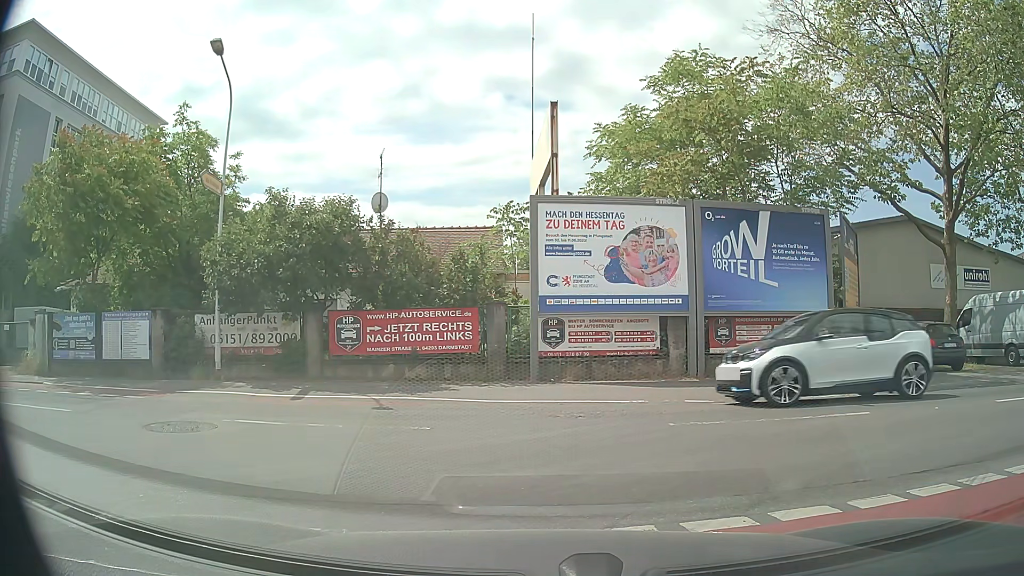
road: tertiary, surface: asphalt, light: Day
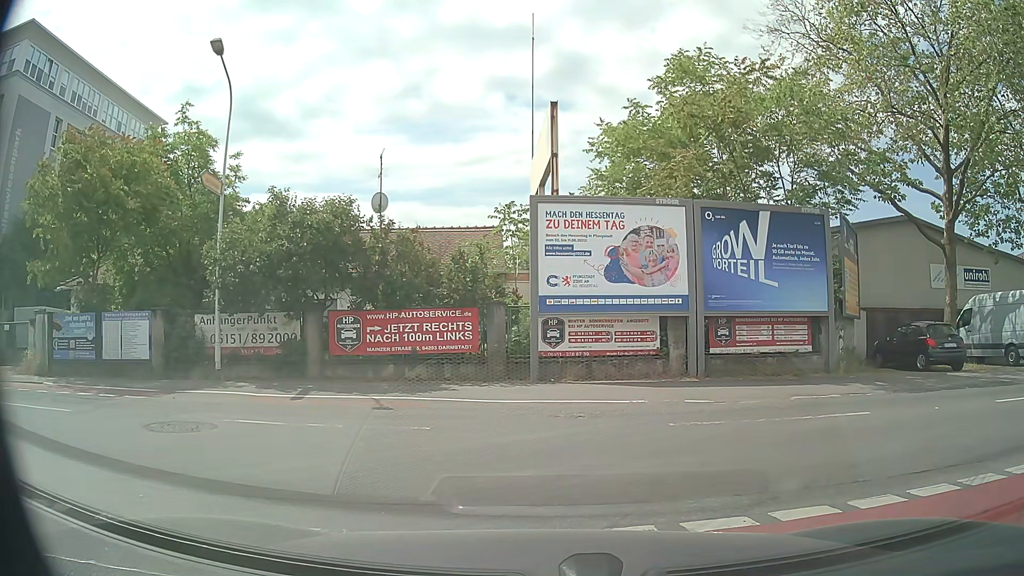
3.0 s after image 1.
(0.0, 0.0) m; 0°
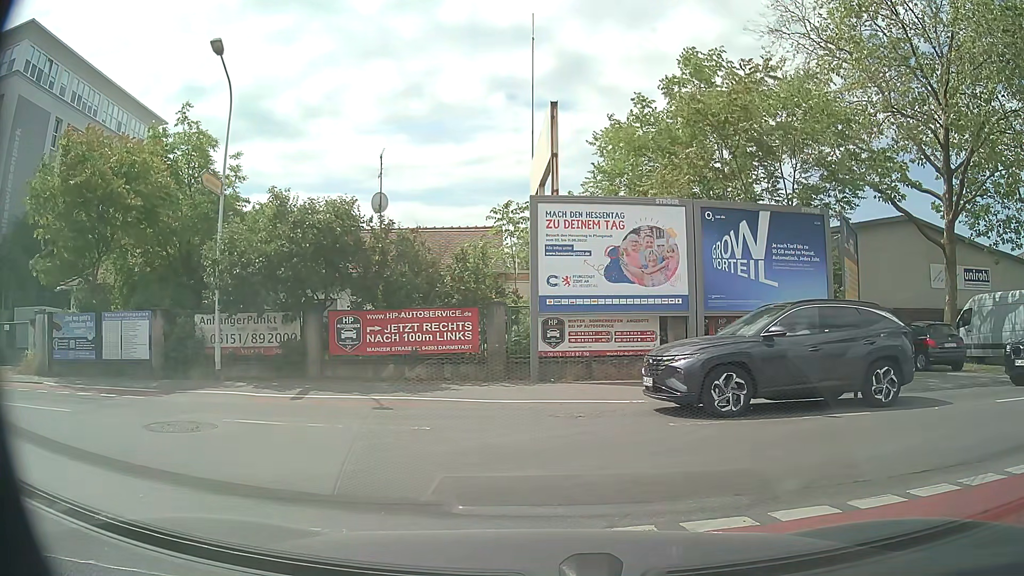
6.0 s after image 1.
(0.0, 0.0) m; 0°
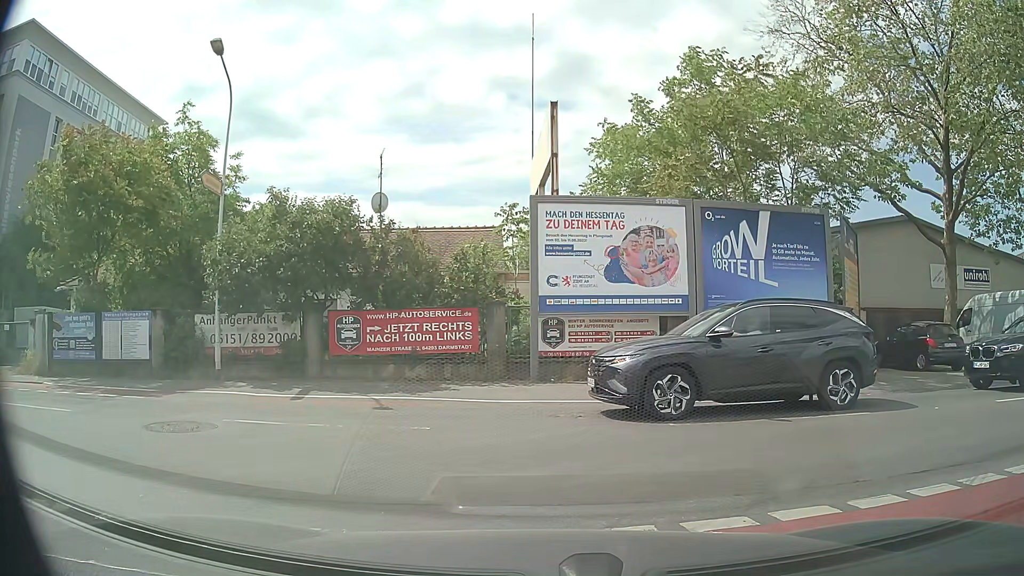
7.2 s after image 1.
(0.0, 0.0) m; 0°
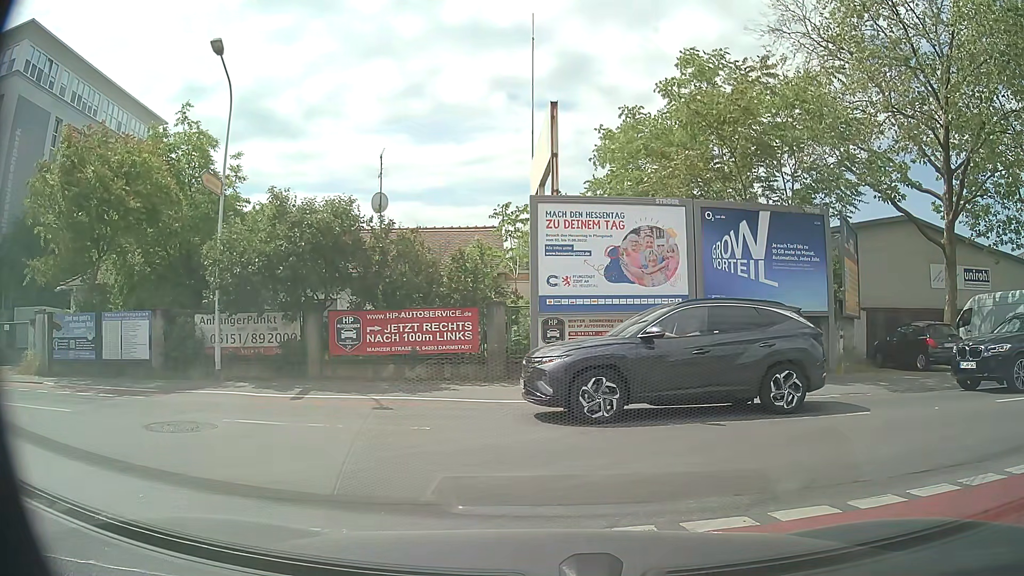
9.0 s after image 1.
(0.0, 0.0) m; 0°
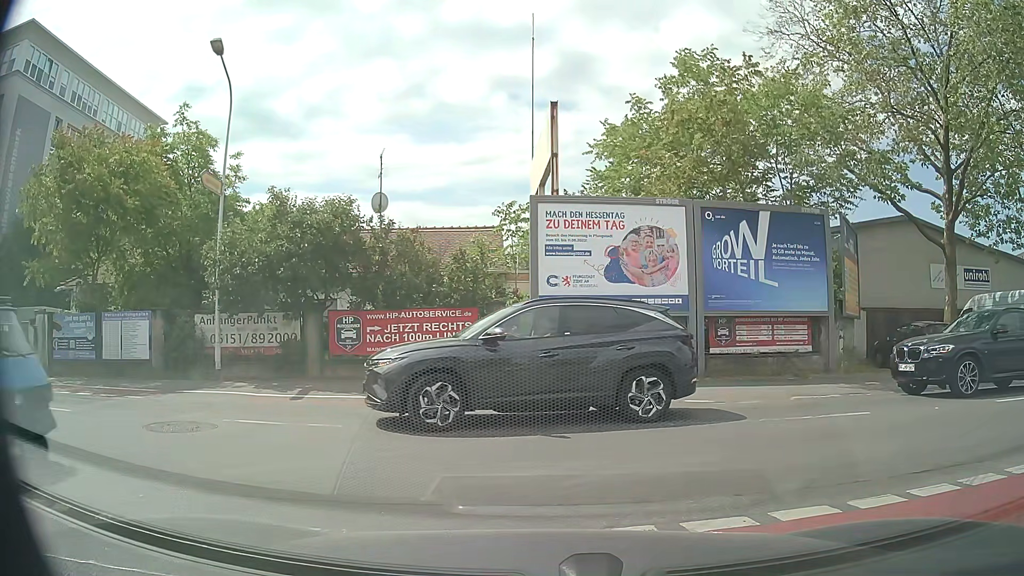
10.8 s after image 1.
(0.0, 0.0) m; 0°
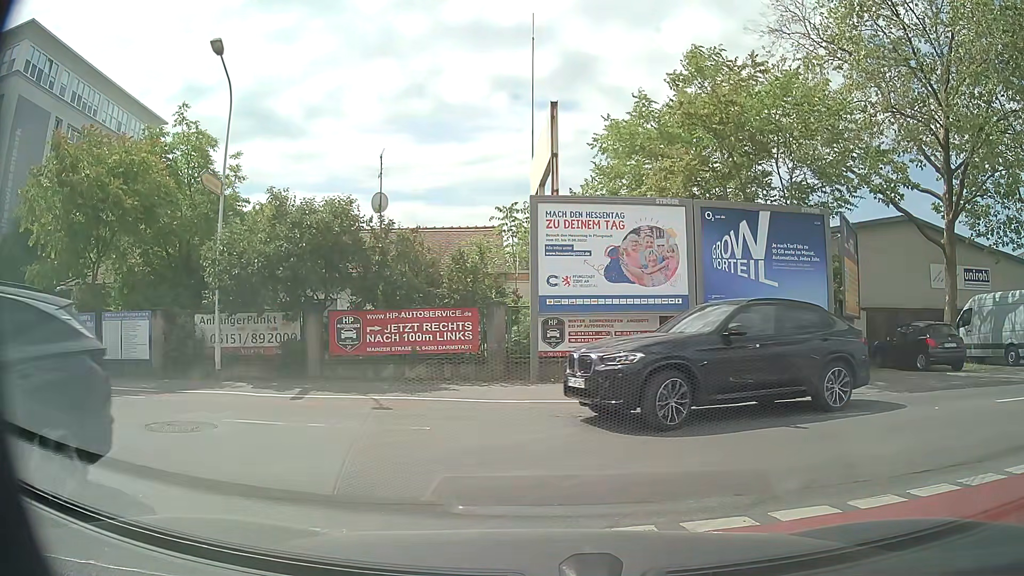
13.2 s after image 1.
(0.0, 0.0) m; 0°
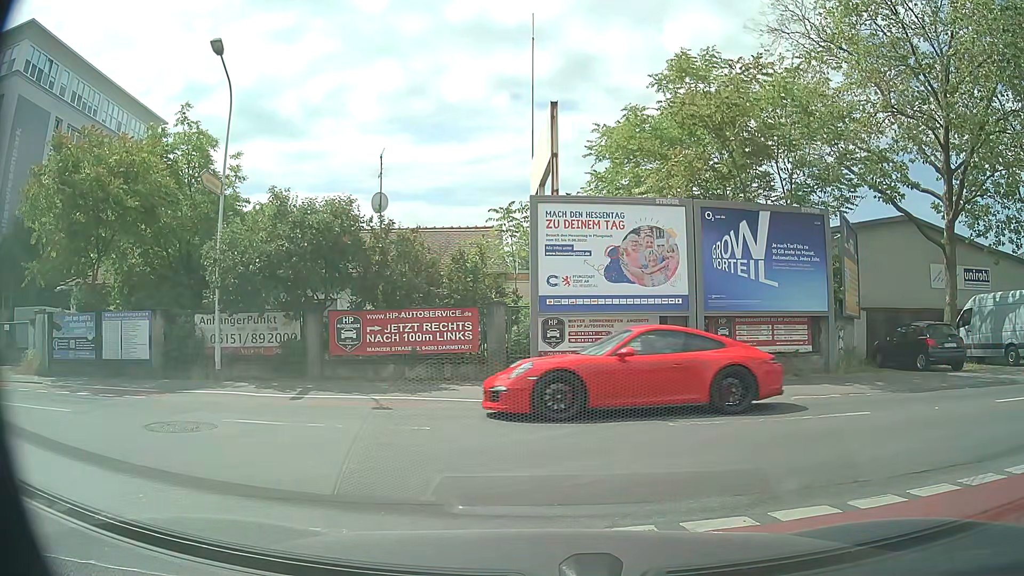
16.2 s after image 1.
(0.0, 0.0) m; 0°
